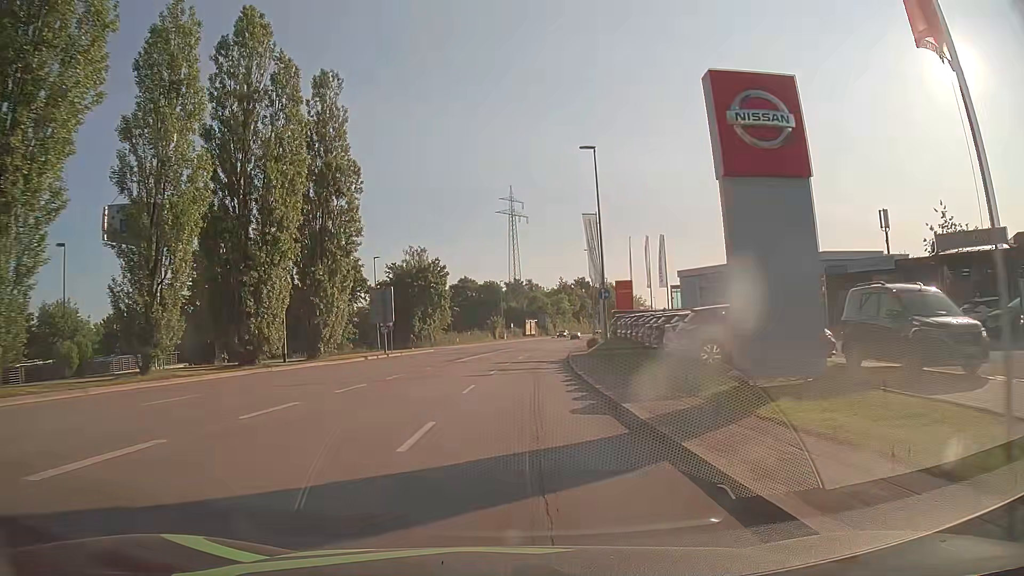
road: tertiary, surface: asphalt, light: Day
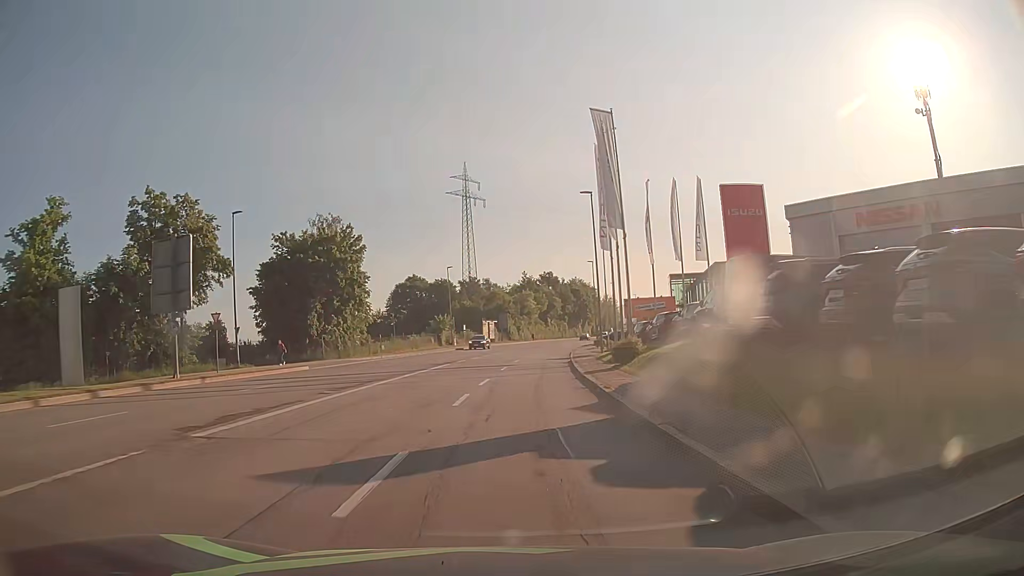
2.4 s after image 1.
(+0.9, +30.4) m; +4°
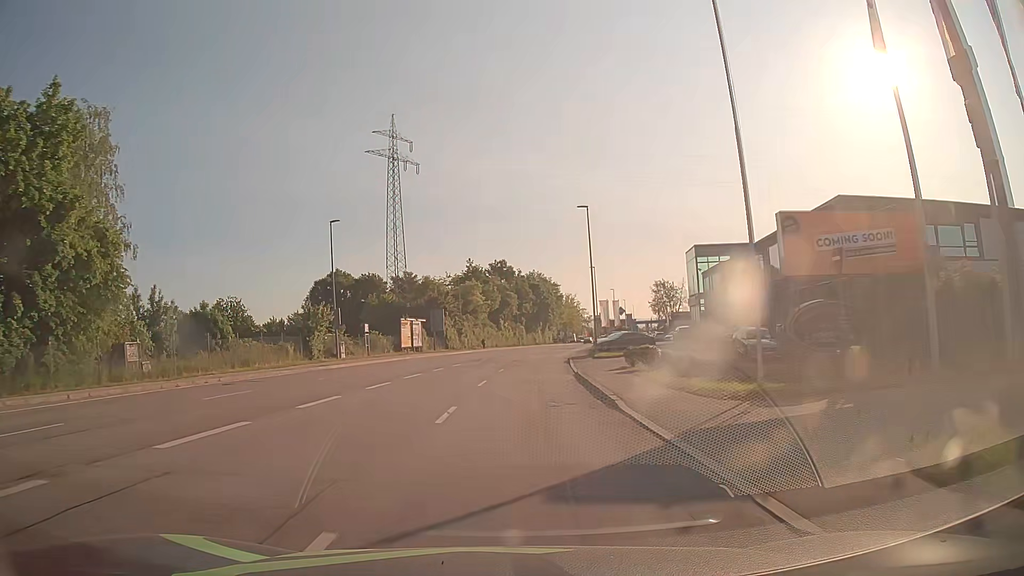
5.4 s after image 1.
(+1.3, +37.9) m; +4°
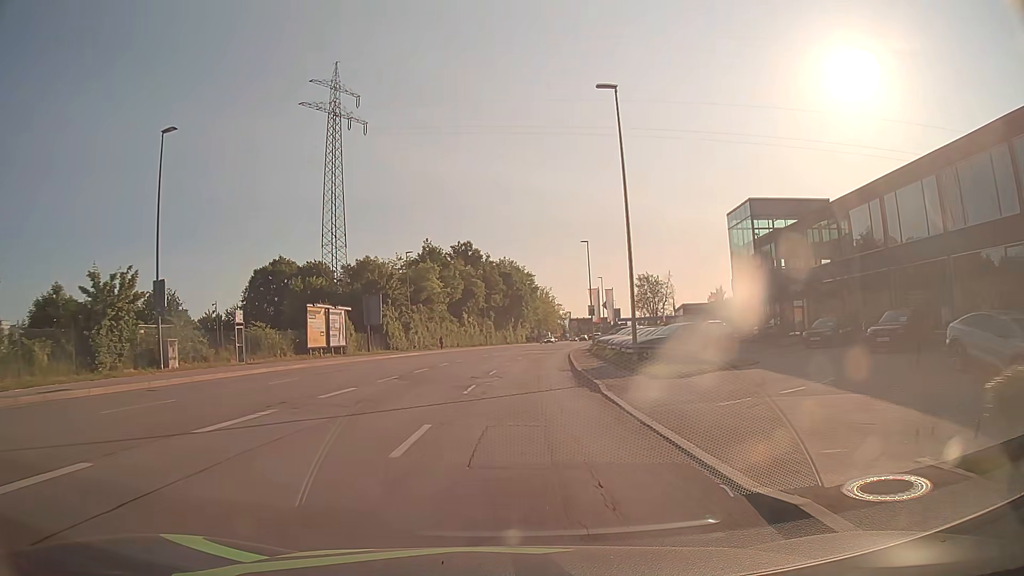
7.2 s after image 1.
(+0.5, +22.8) m; +3°
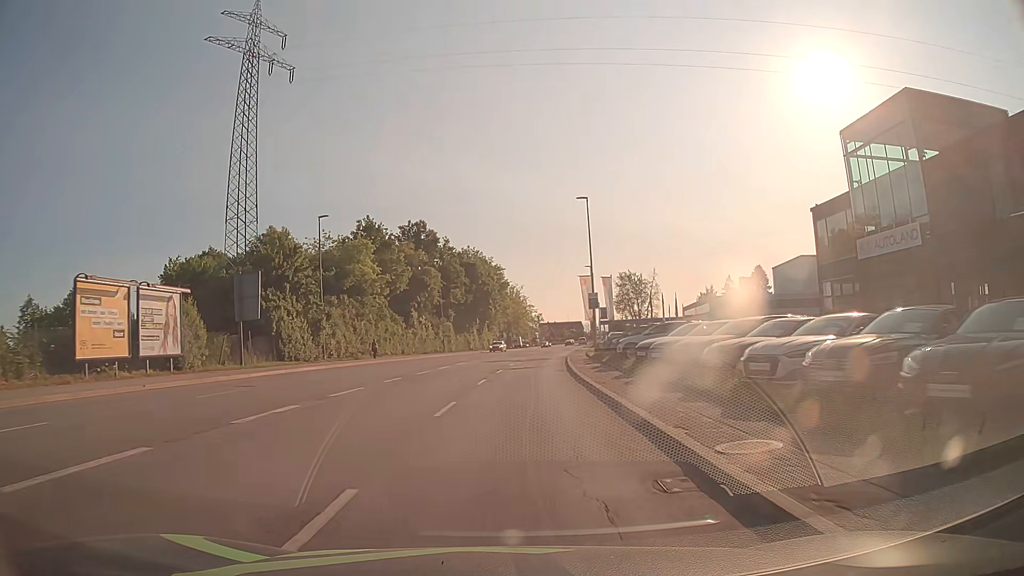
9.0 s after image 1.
(+0.6, +22.8) m; +3°
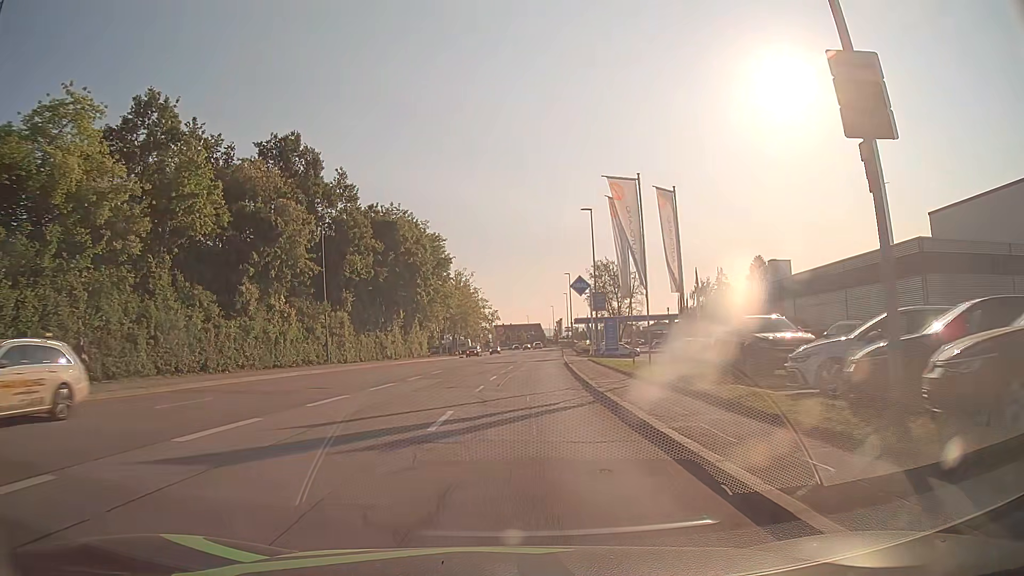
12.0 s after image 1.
(+1.4, +38.0) m; +4°
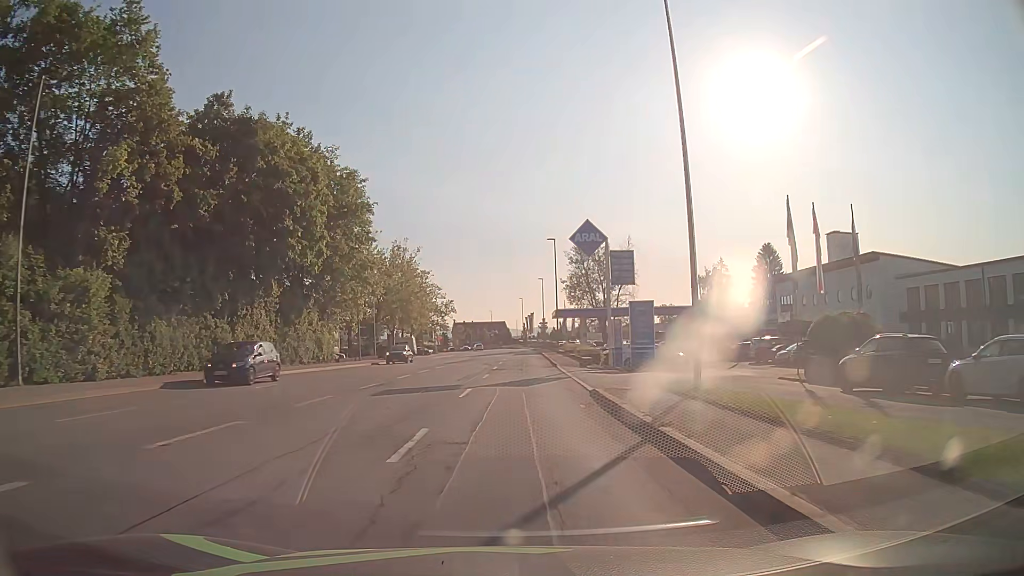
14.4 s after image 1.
(+0.8, +30.4) m; +3°
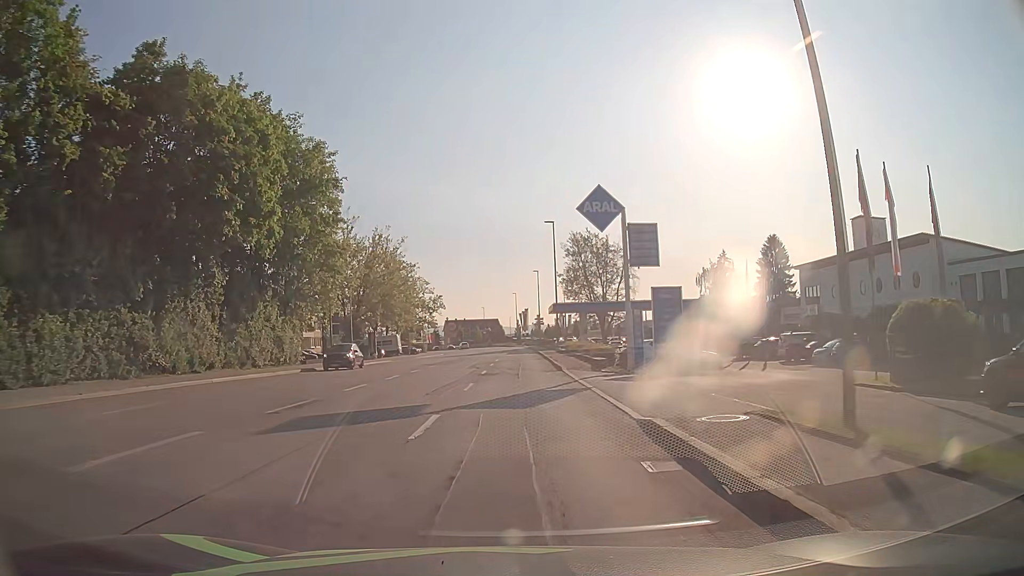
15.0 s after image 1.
(+0.1, +7.6) m; +1°
(0, +10) (0, +20) (0, +30) (0, +40) (+1, +50) (+1, +60) (+1, +70) (+1, +80) (+1, +90) (+1, +100) m
